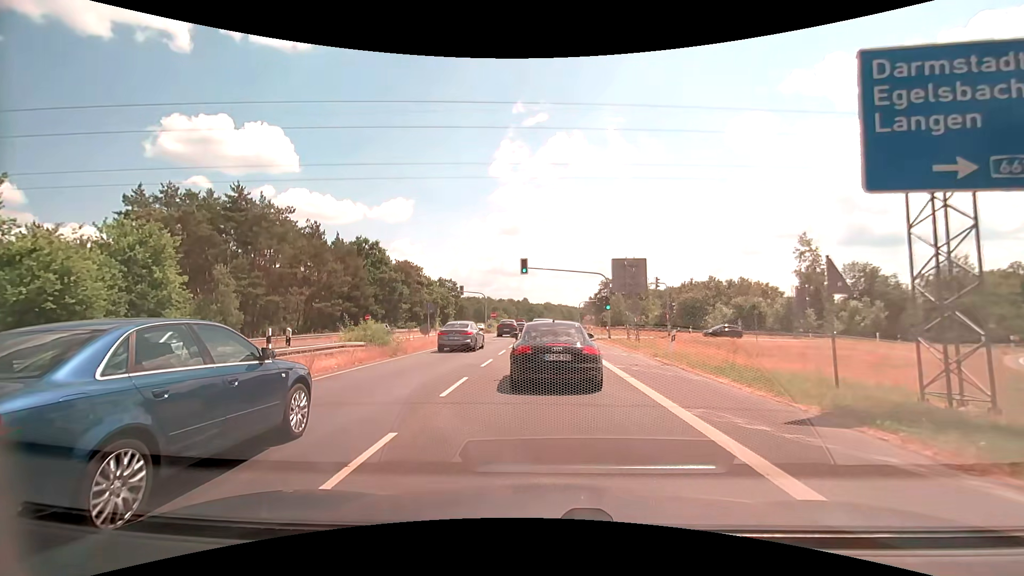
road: secondary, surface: asphalt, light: Day
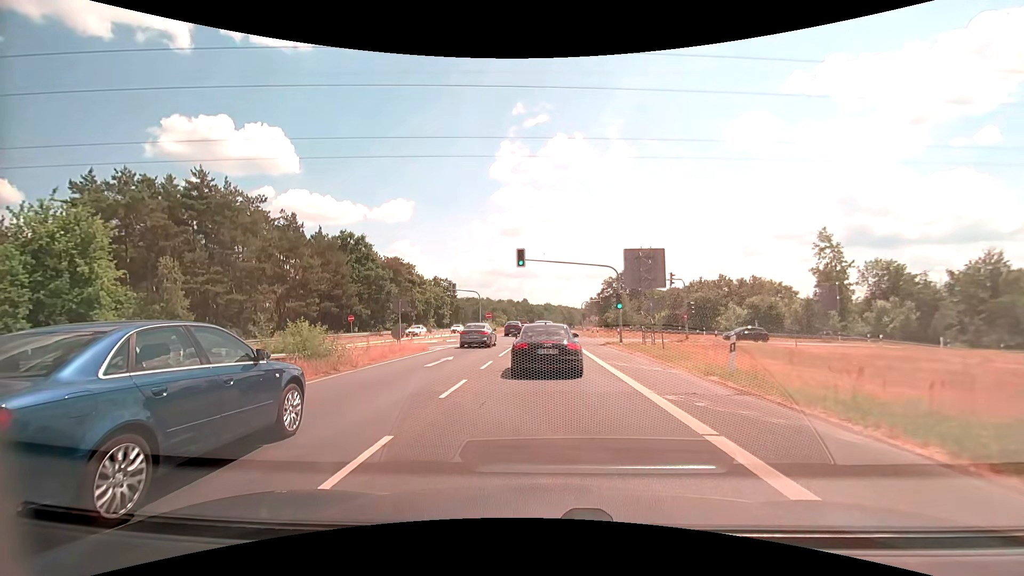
(0.0, +6.2) m; 0°
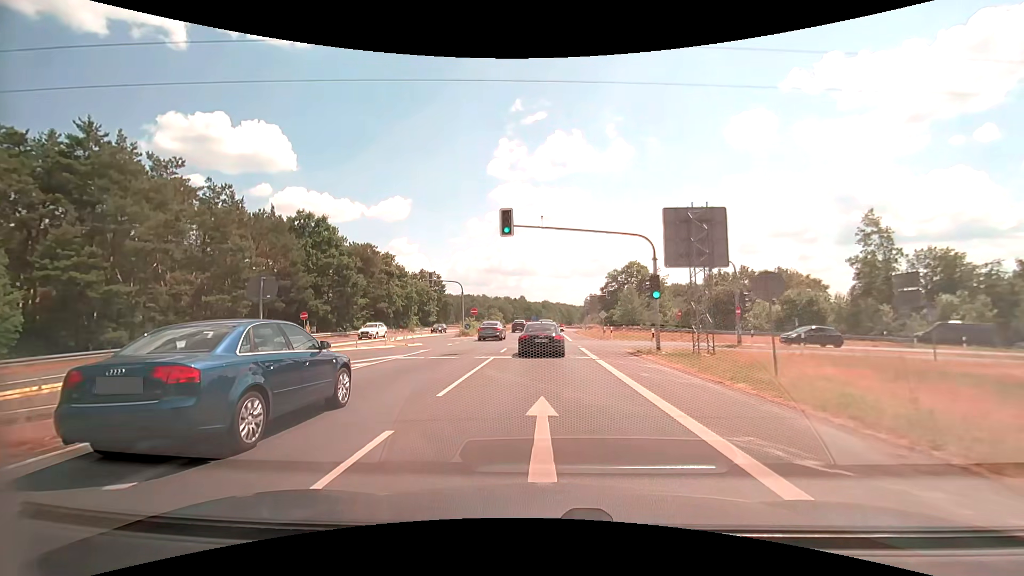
(+0.1, +12.1) m; 0°
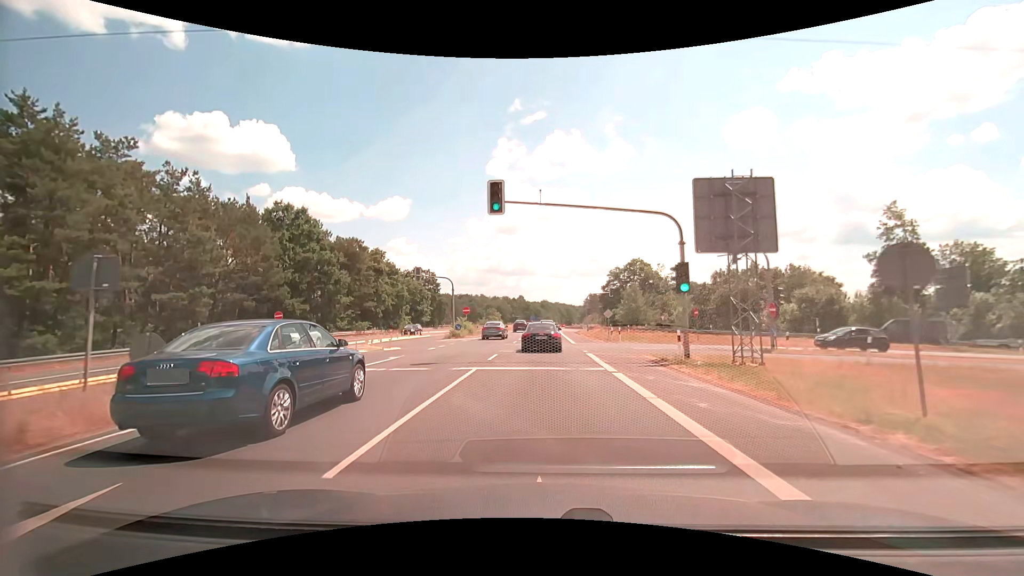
(0.0, +4.8) m; 0°
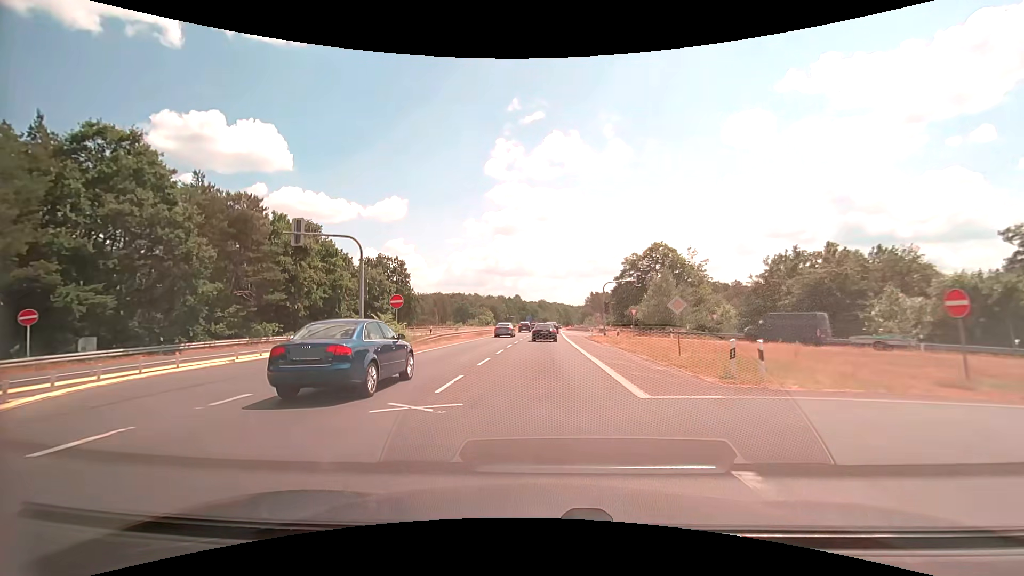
(0.0, +23.1) m; 0°
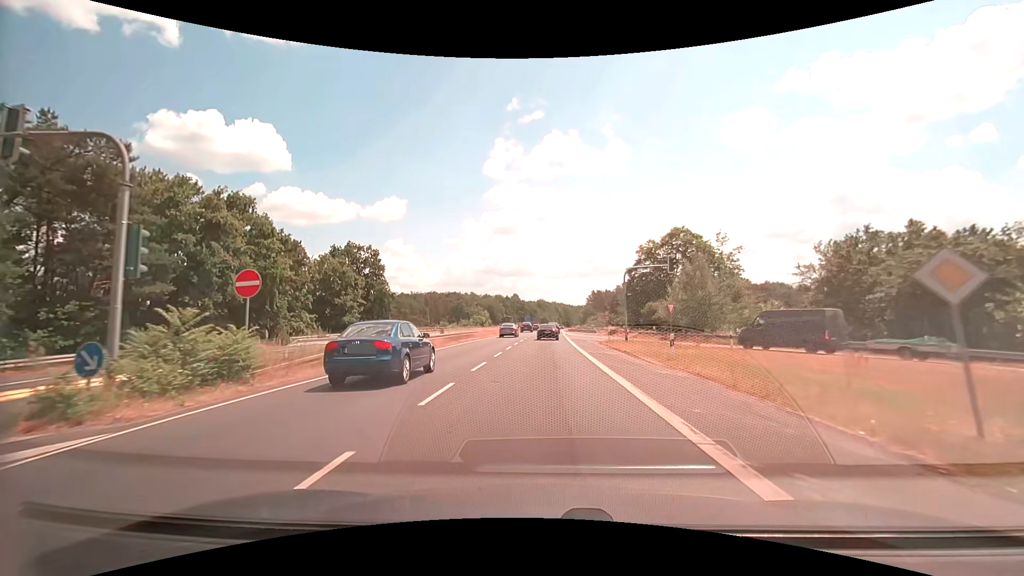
(0.0, +13.6) m; 0°
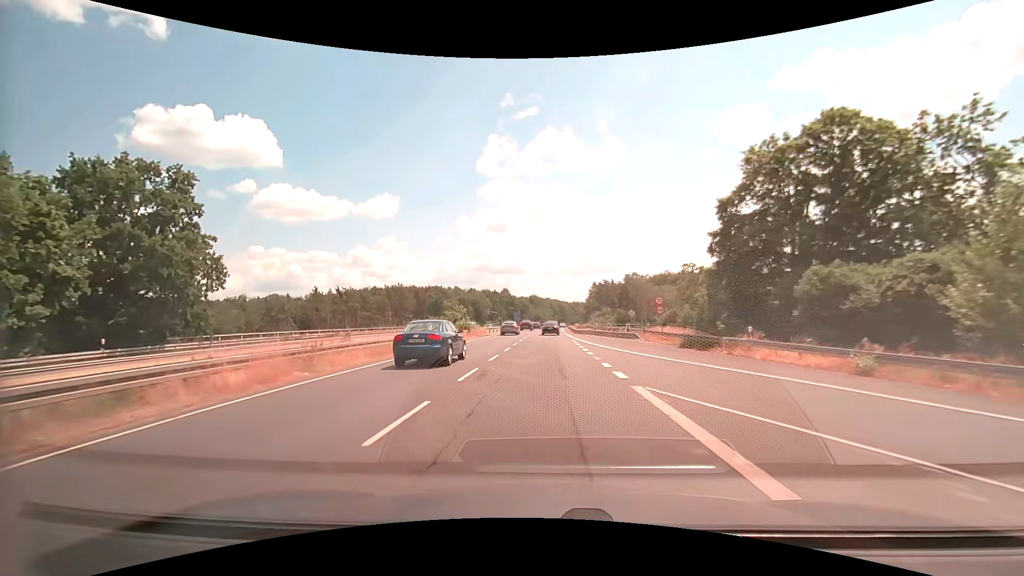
(+0.3, +39.5) m; +1°
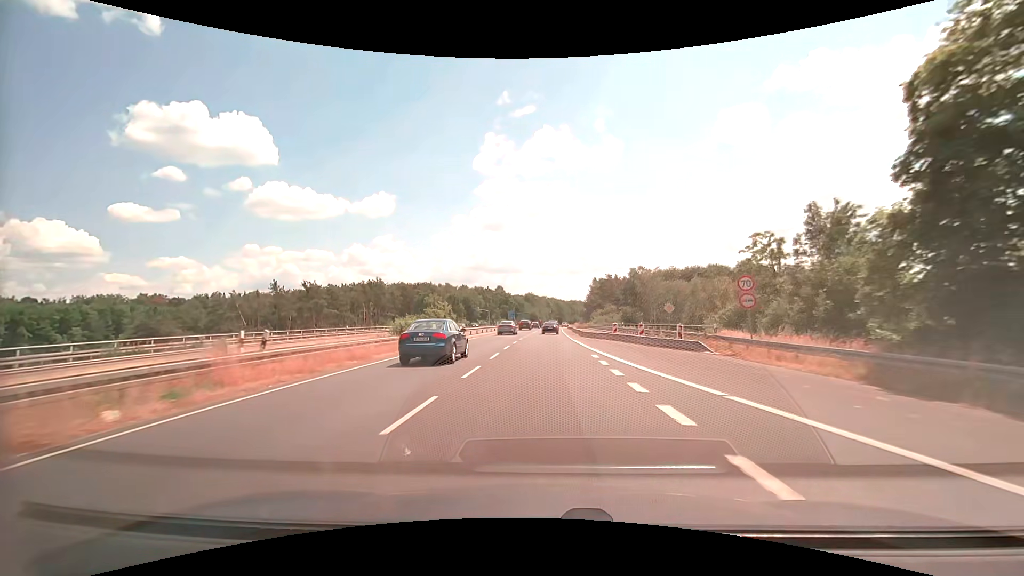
(0.0, +17.7) m; 0°
(0, +10) (0, +20) (0, +30) (0, +40) (+1, +50) (+1, +60) (+1, +70) (+1, +80) (+2, +90) (+2, +100) m
